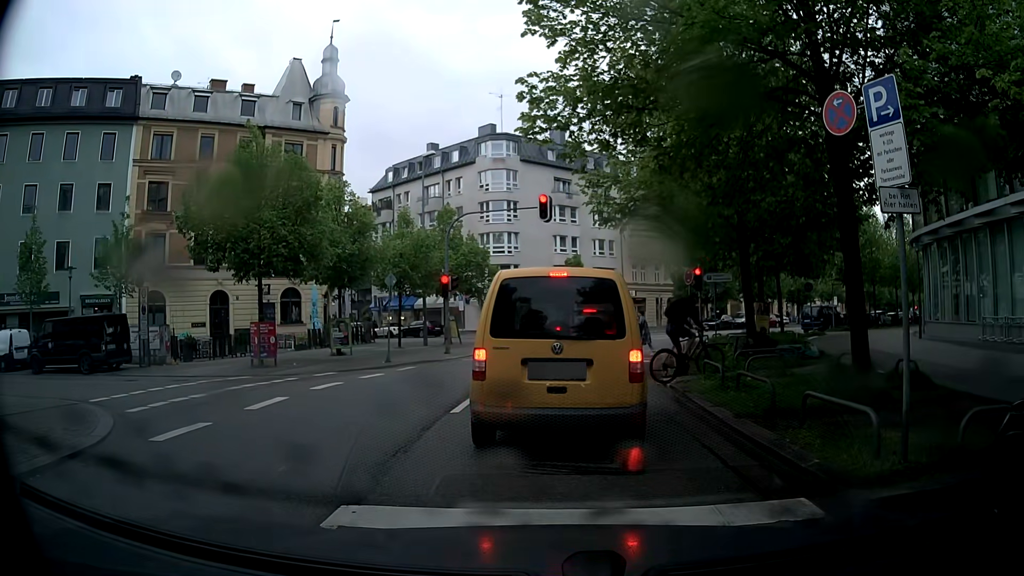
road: tertiary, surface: asphalt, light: Day
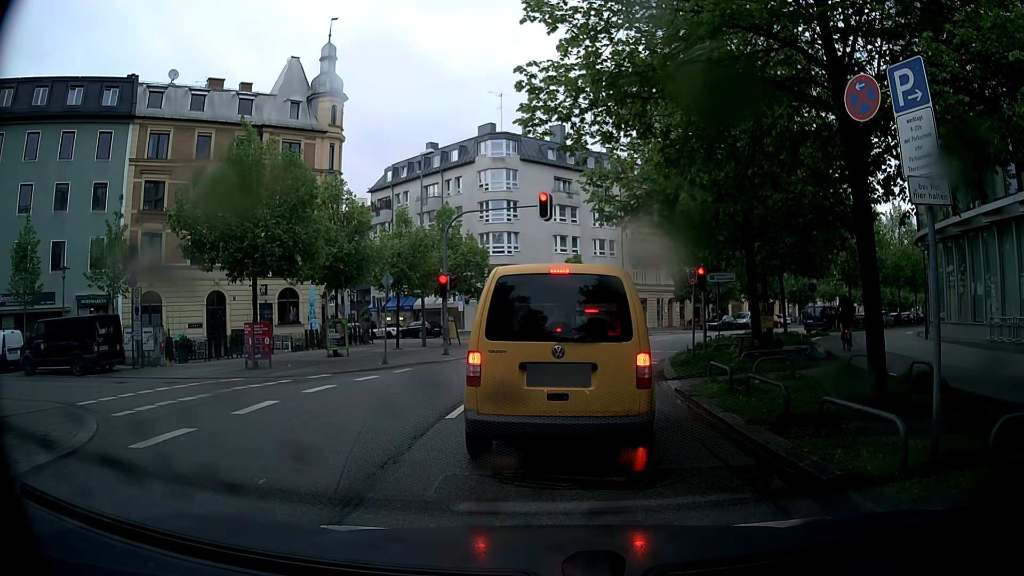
(0.0, +0.6) m; 0°
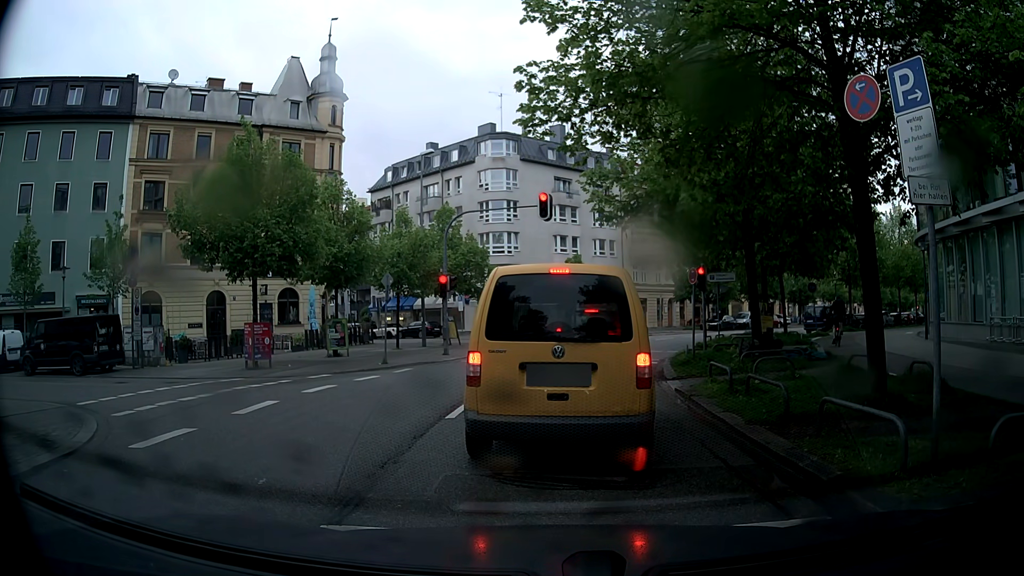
(0.0, 0.0) m; 0°
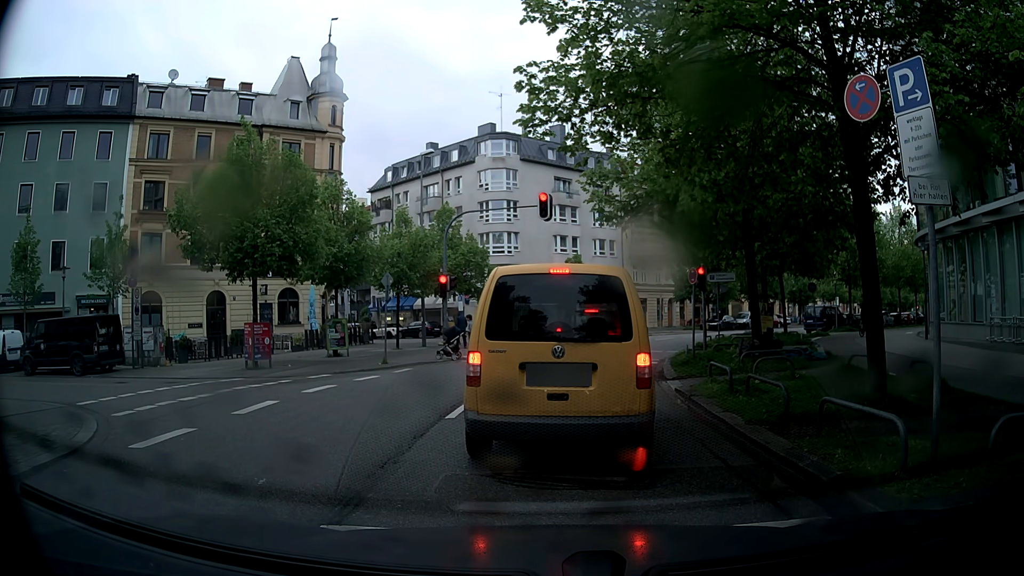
(0.0, 0.0) m; 0°
